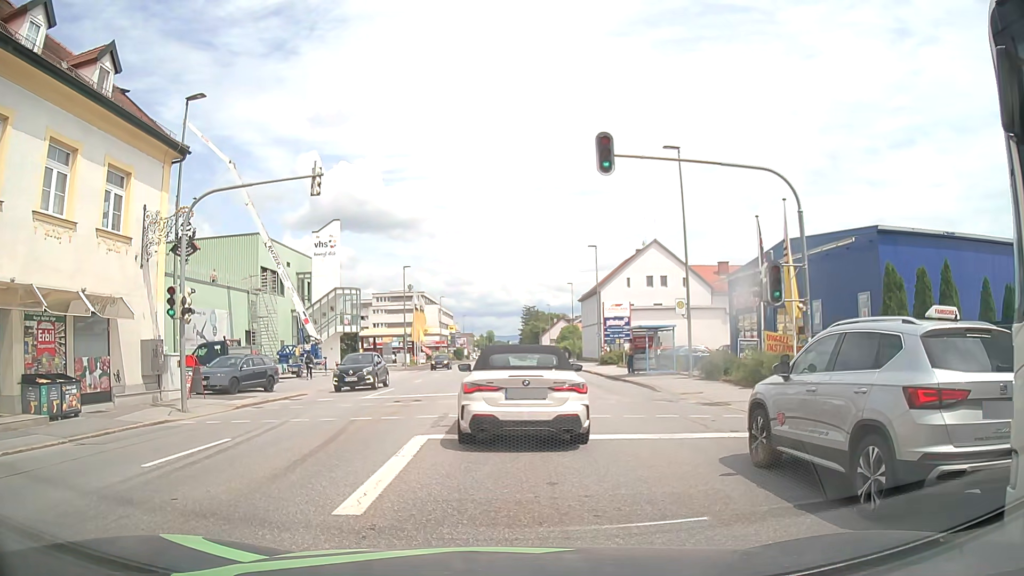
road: tertiary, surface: asphalt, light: Day
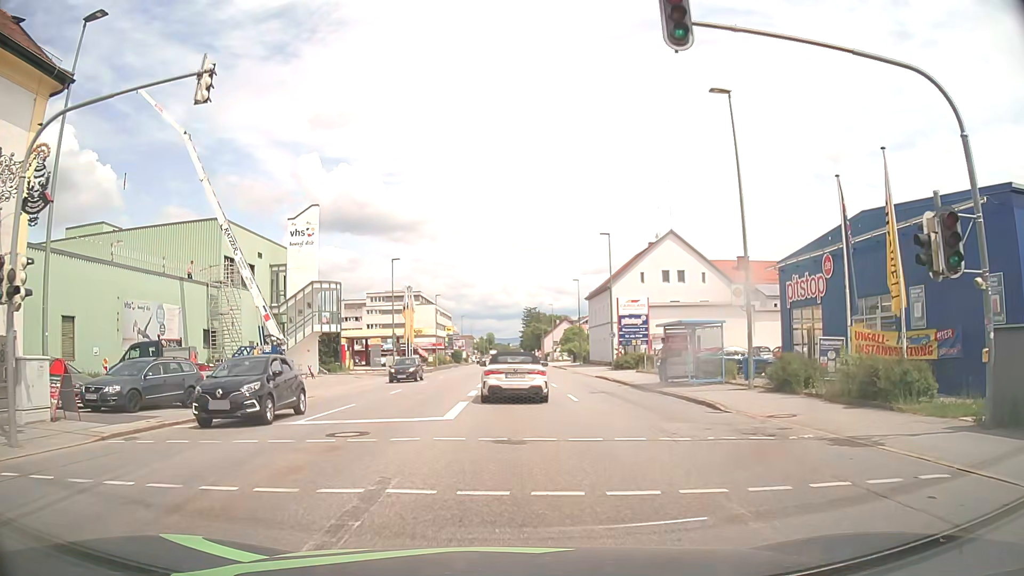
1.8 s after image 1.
(+0.1, +7.8) m; +1°
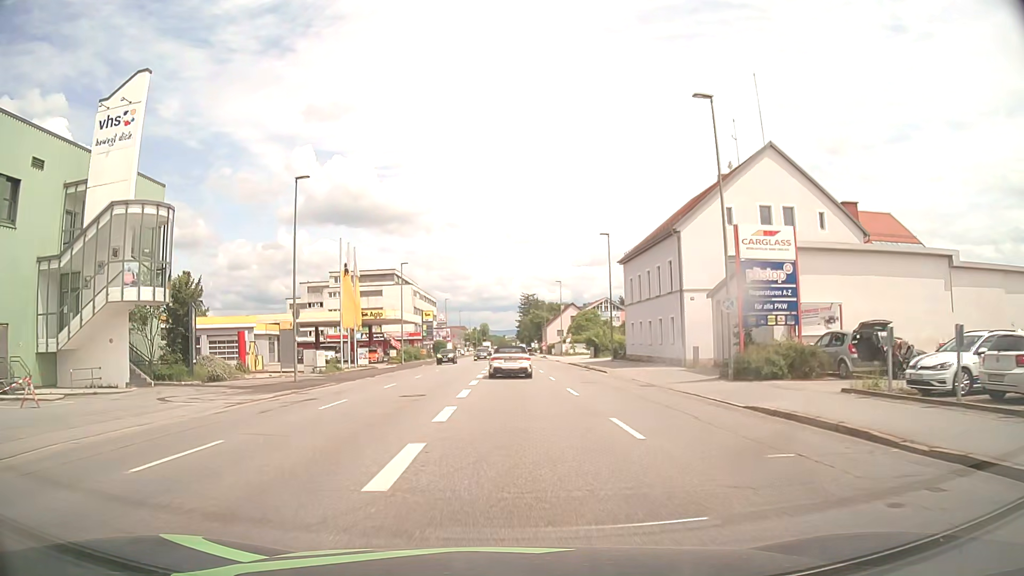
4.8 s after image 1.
(-0.2, +28.5) m; 0°
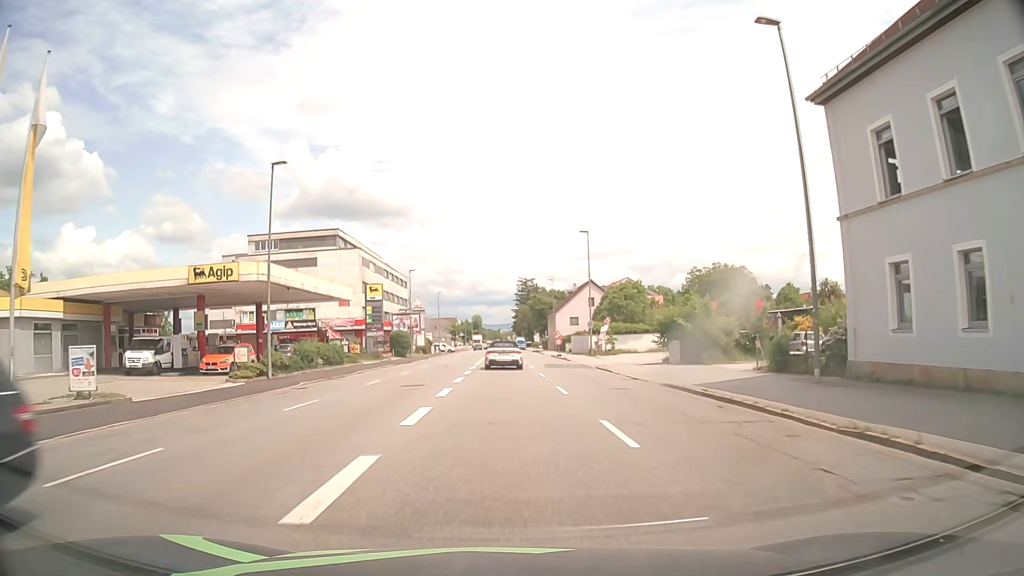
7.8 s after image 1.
(+0.4, +37.6) m; 0°
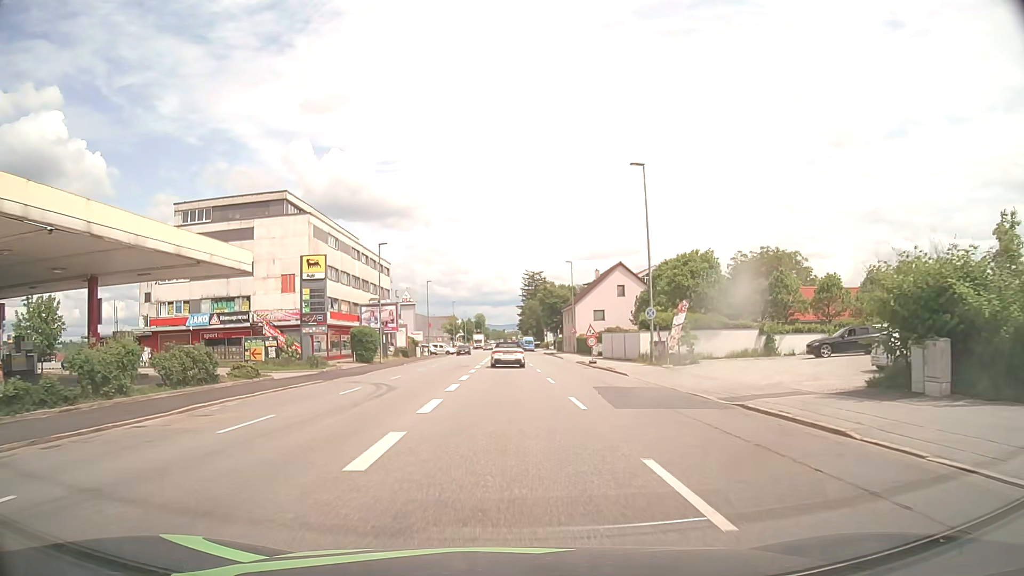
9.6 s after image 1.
(0.0, +21.8) m; 0°
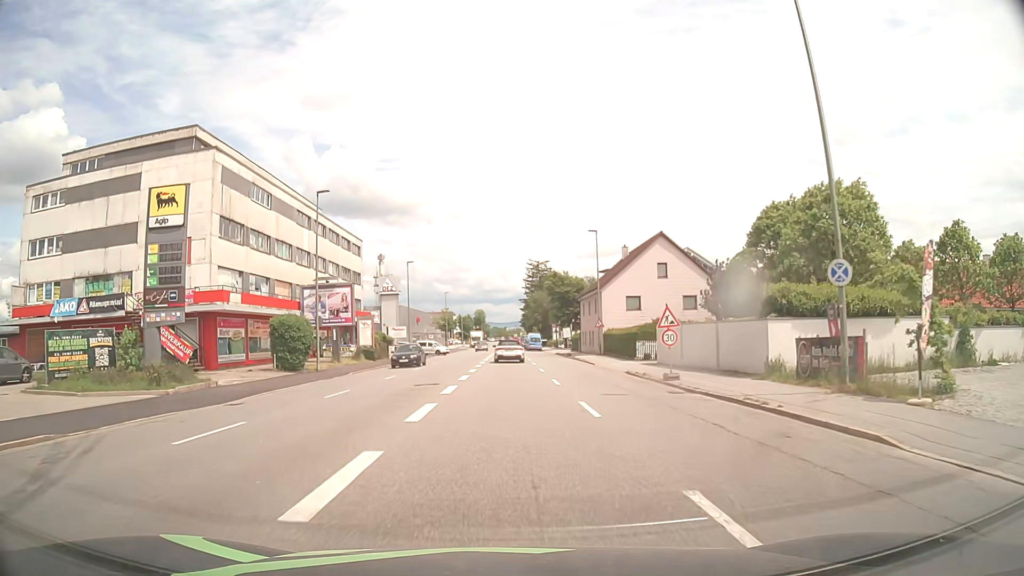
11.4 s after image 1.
(-0.1, +19.7) m; 0°
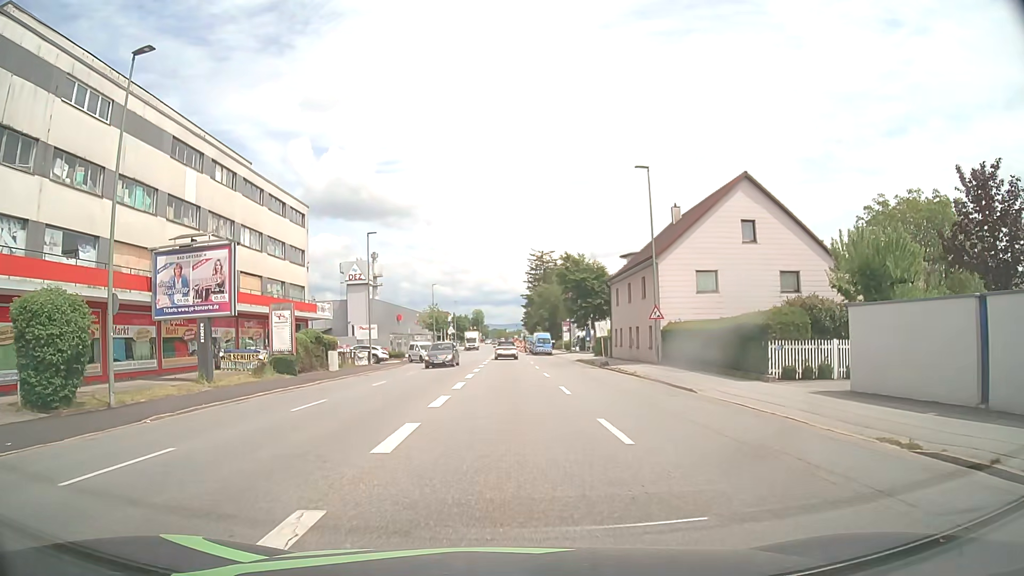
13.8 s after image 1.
(0.0, +20.8) m; 0°
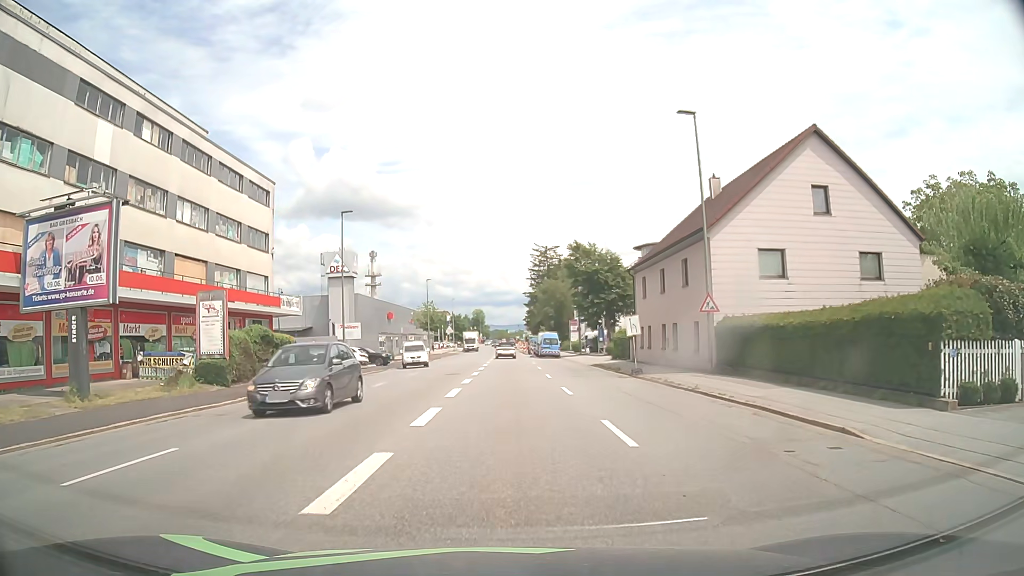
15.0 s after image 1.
(0.0, +8.9) m; 0°
(0, +10) (0, +20) (0, +30) (0, +40) (0, +50) (0, +60) (0, +70) (0, +80) (0, +90) (0, +100) m
